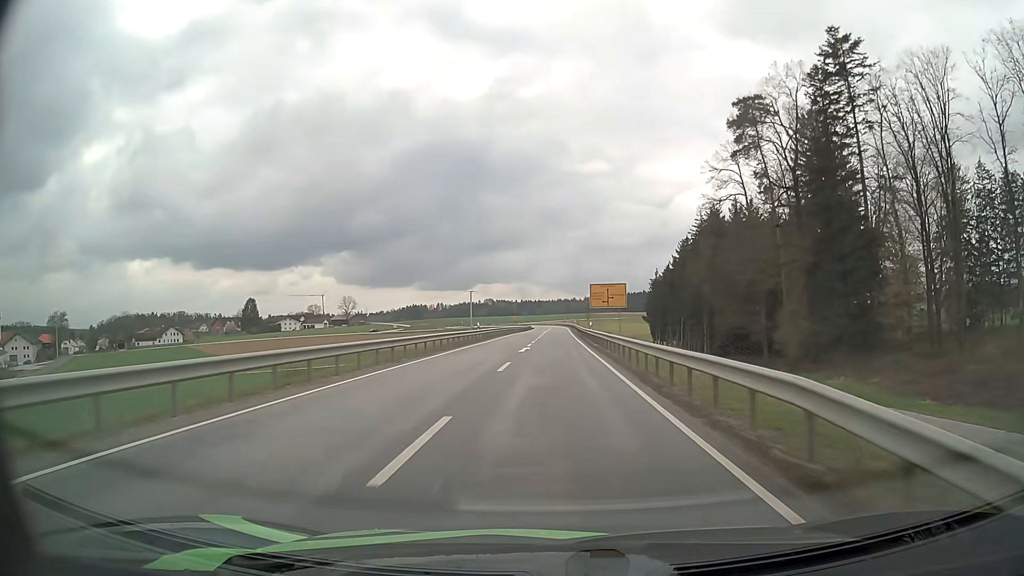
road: secondary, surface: asphalt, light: Day
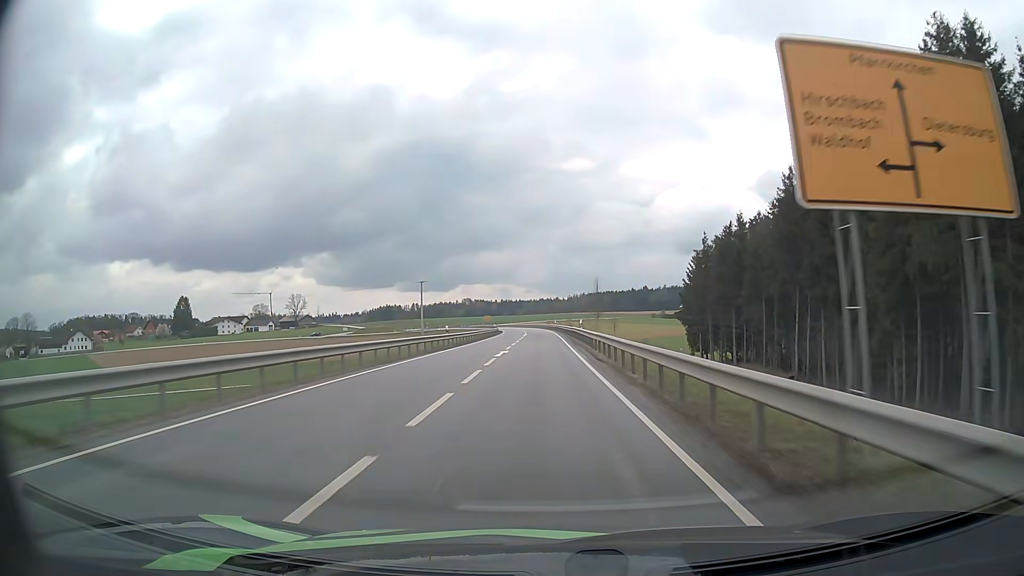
(+0.8, +58.0) m; +1°
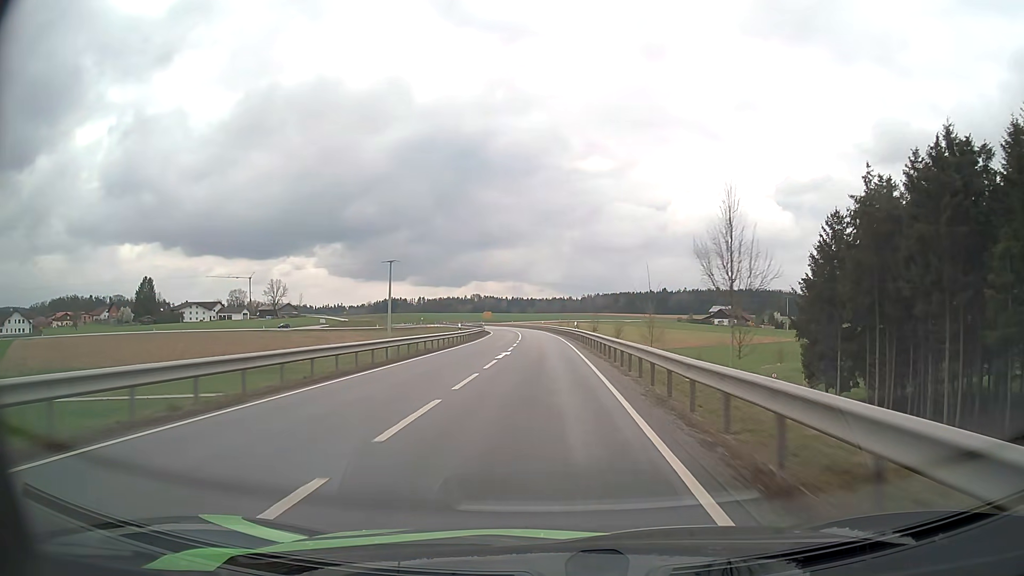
(-0.1, +43.0) m; -1°
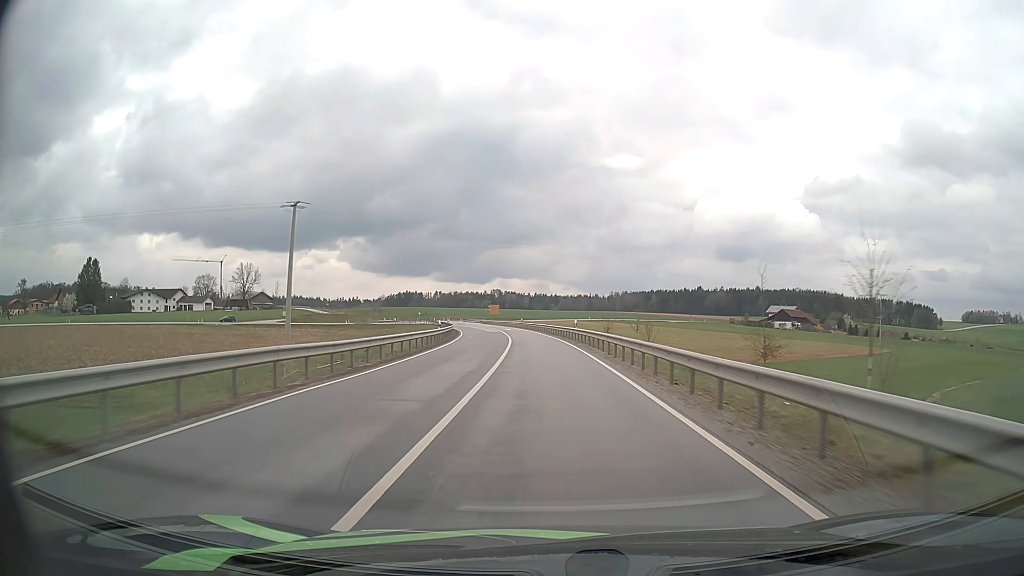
(-0.9, +55.8) m; -2°
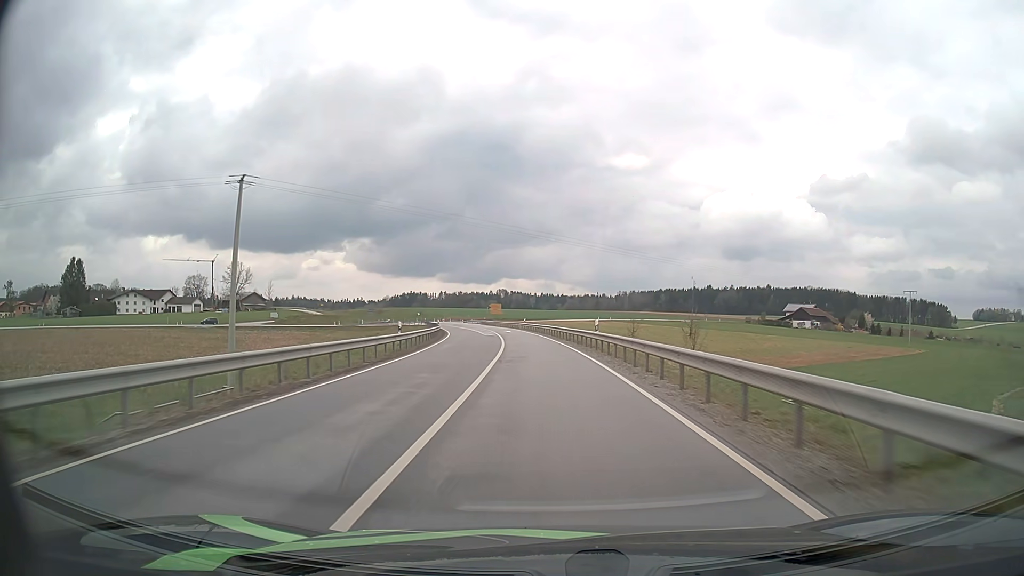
(-0.1, +13.4) m; -1°
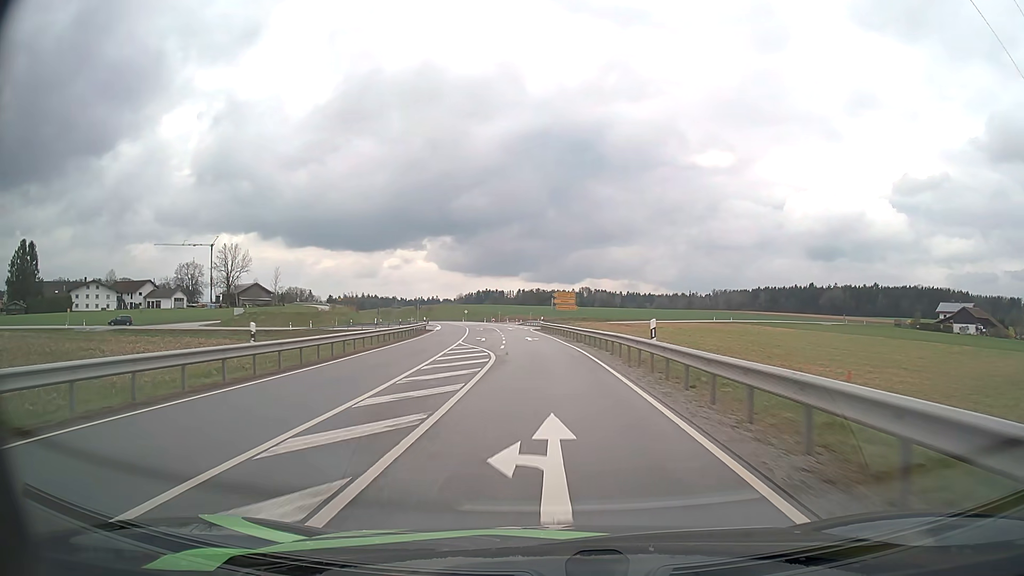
(-3.0, +62.0) m; -7°
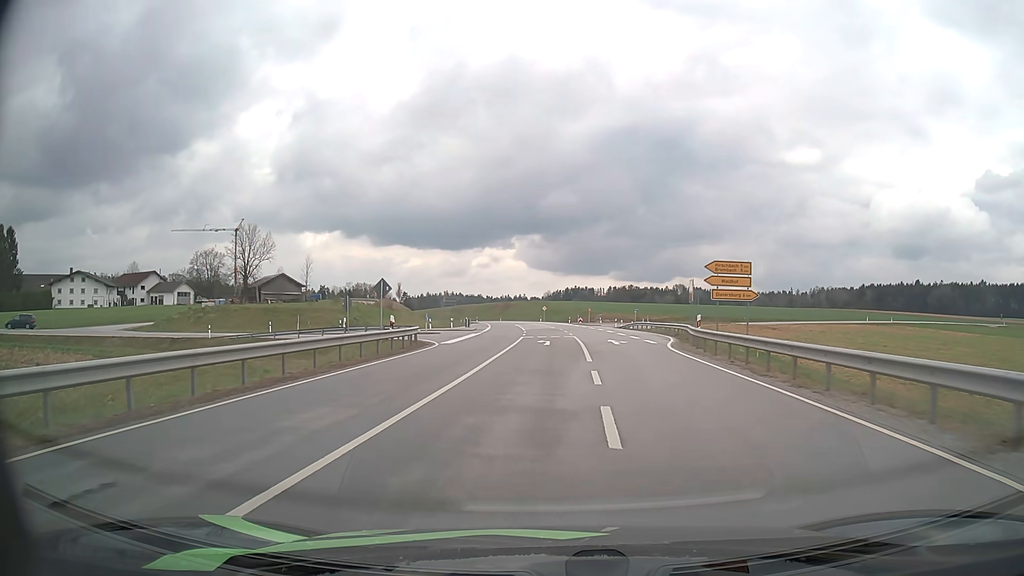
(-2.7, +39.9) m; -8°
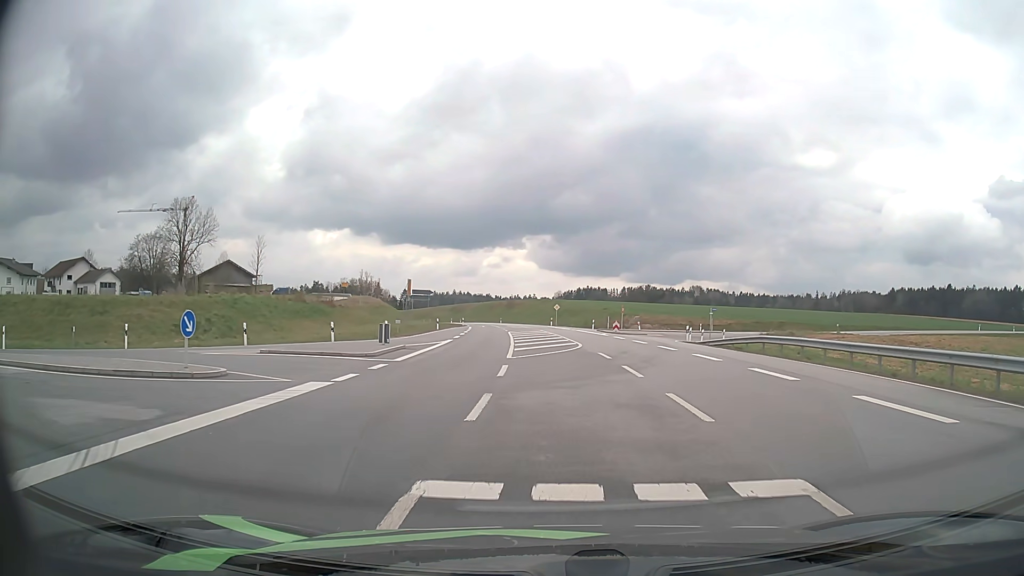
(-0.3, +33.2) m; -1°
(-1, +10) (-7, +18) (-16, +19) (-26, +18) (-36, +17) (-46, +16) (-56, +15) (-66, +14) (-76, +12) (-86, +10) m
